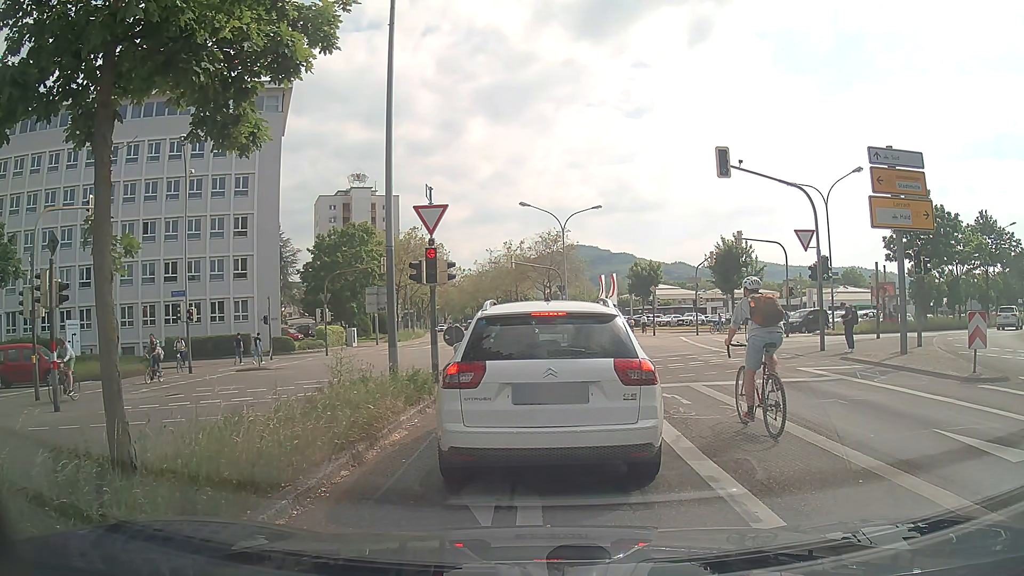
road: secondary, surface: asphalt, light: Day
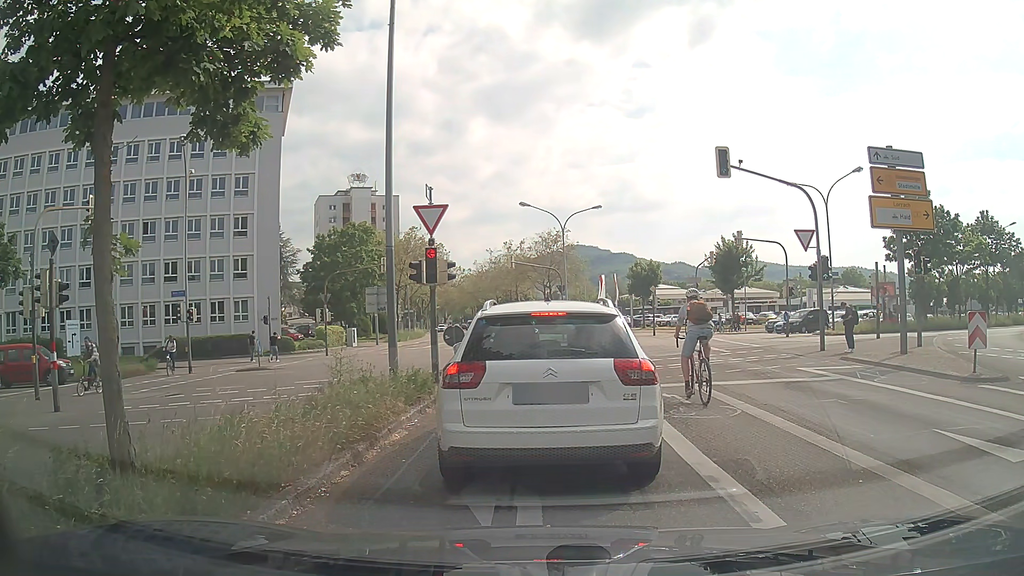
(0.0, 0.0) m; 0°
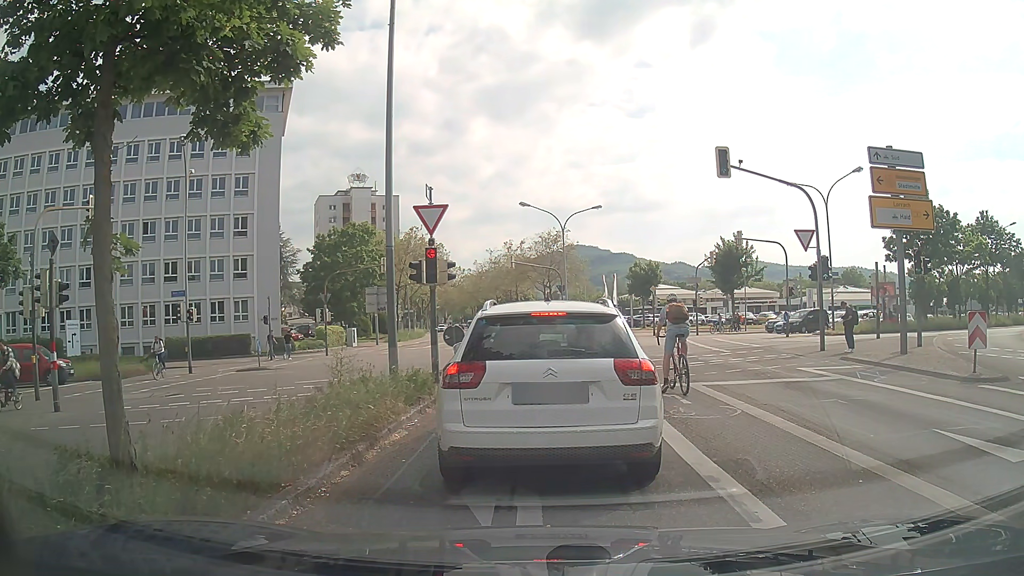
(0.0, 0.0) m; 0°
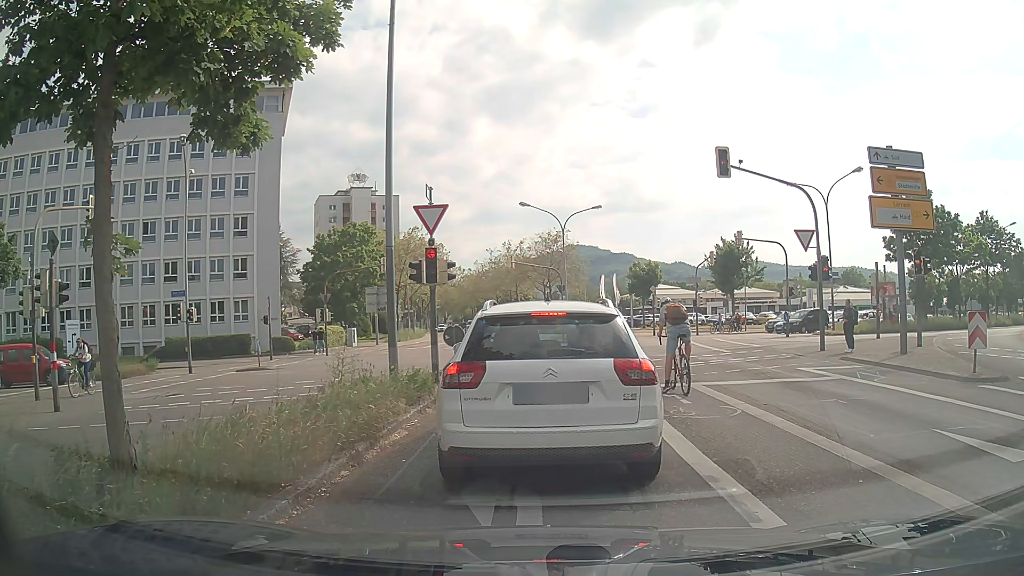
(0.0, 0.0) m; 0°
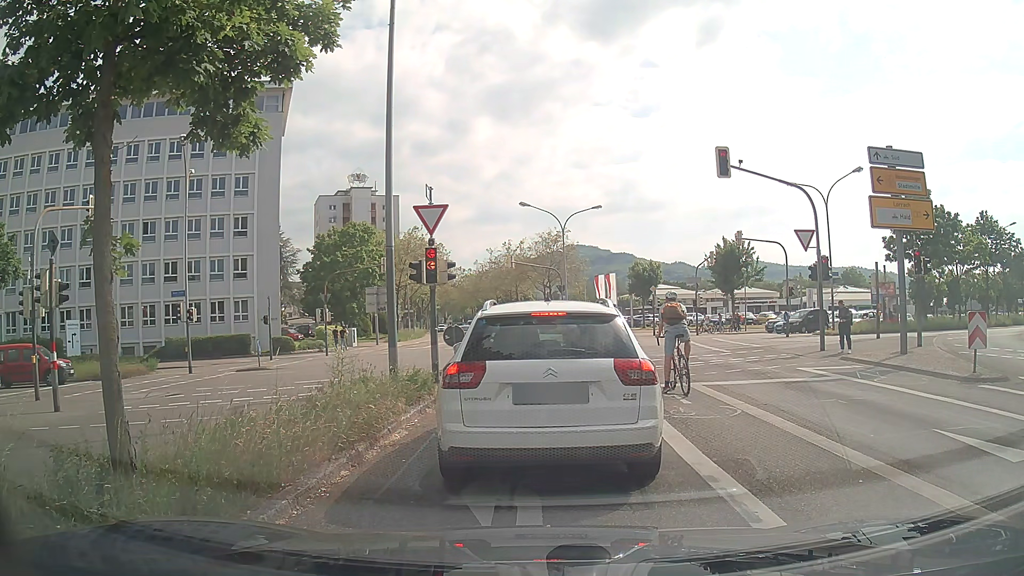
(0.0, 0.0) m; 0°
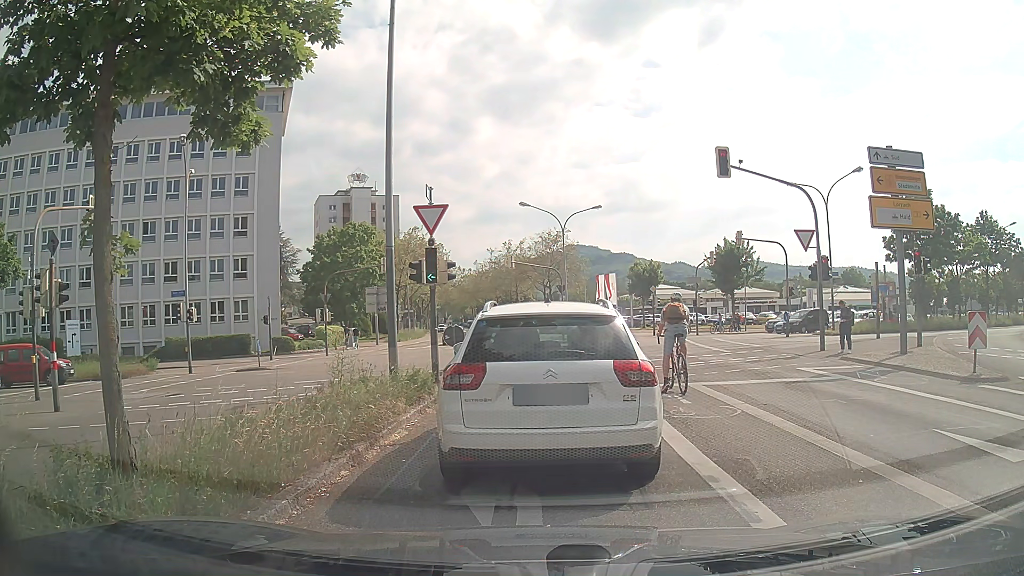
(0.0, 0.0) m; 0°
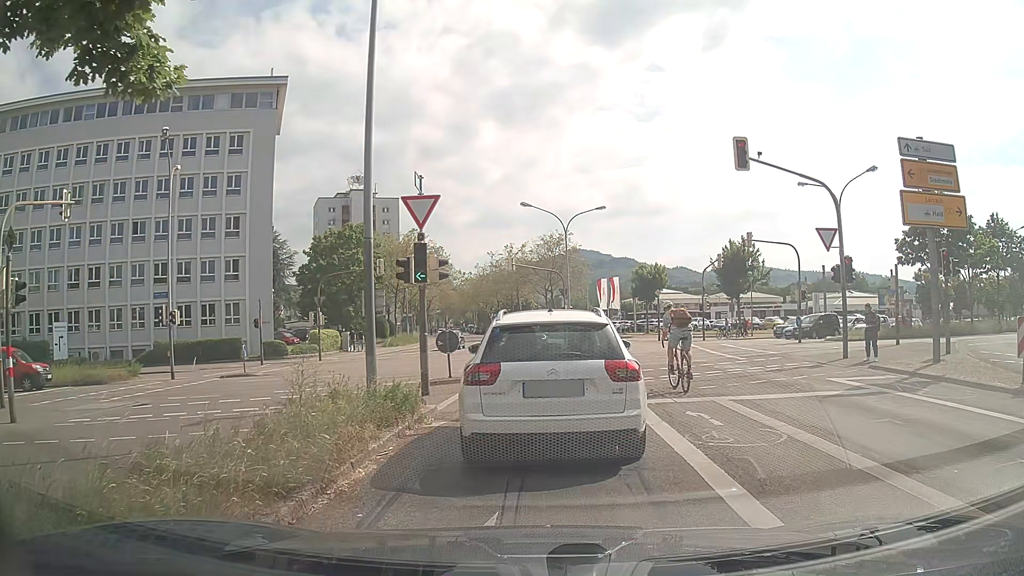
(0.0, +2.0) m; 0°
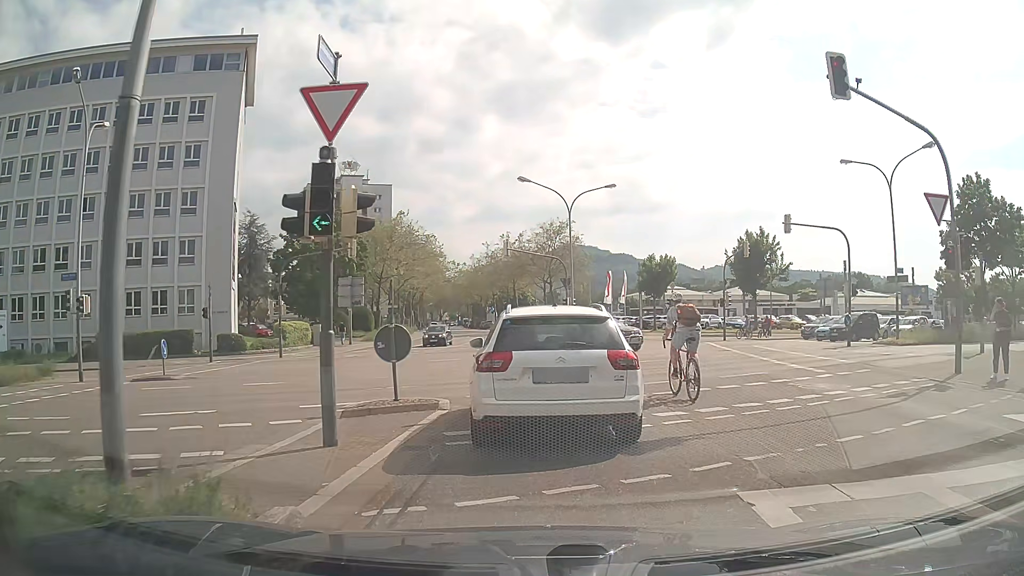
(0.0, +6.8) m; 0°
